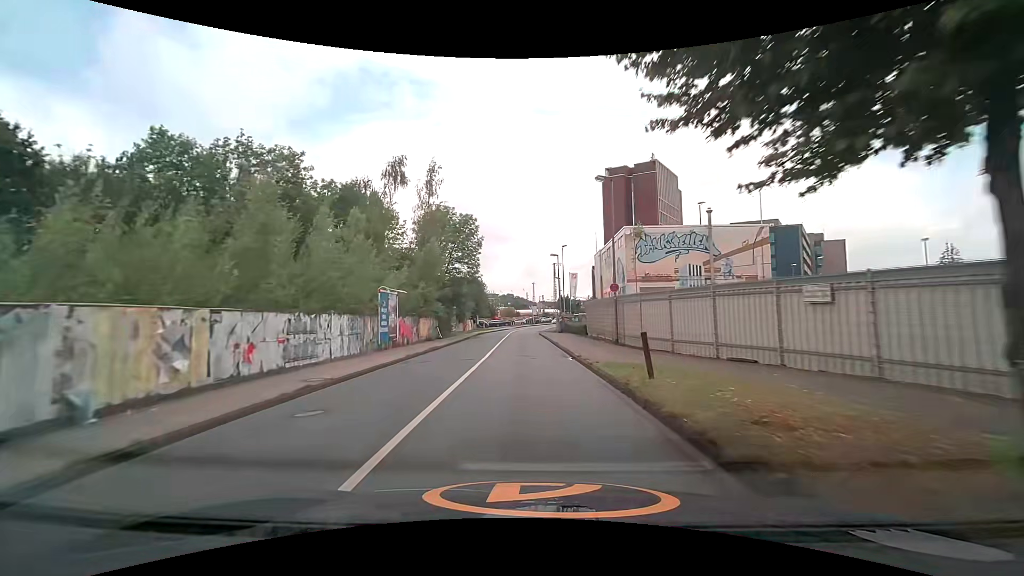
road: unclassified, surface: asphalt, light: Day
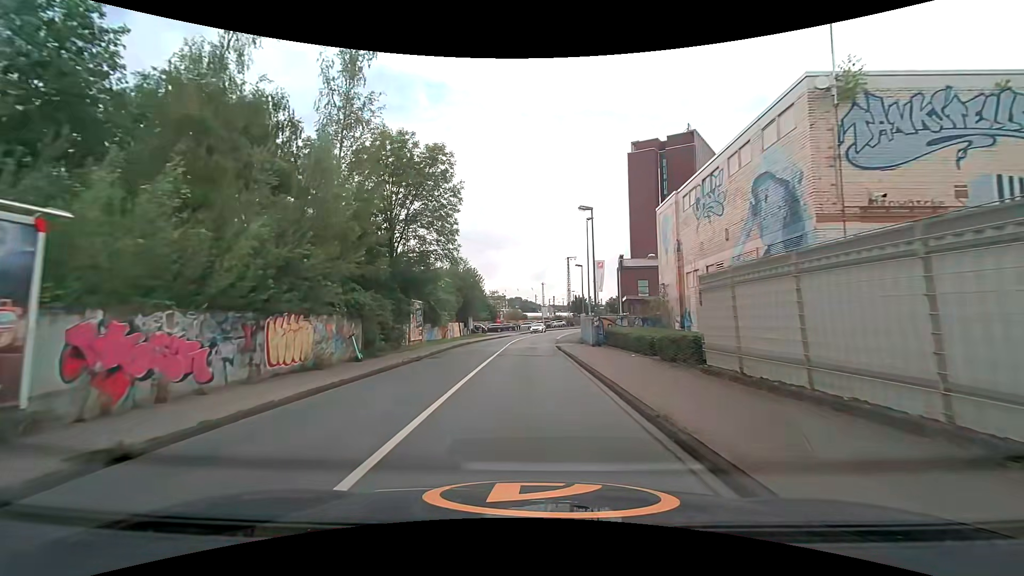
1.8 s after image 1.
(-0.2, +21.6) m; -1°
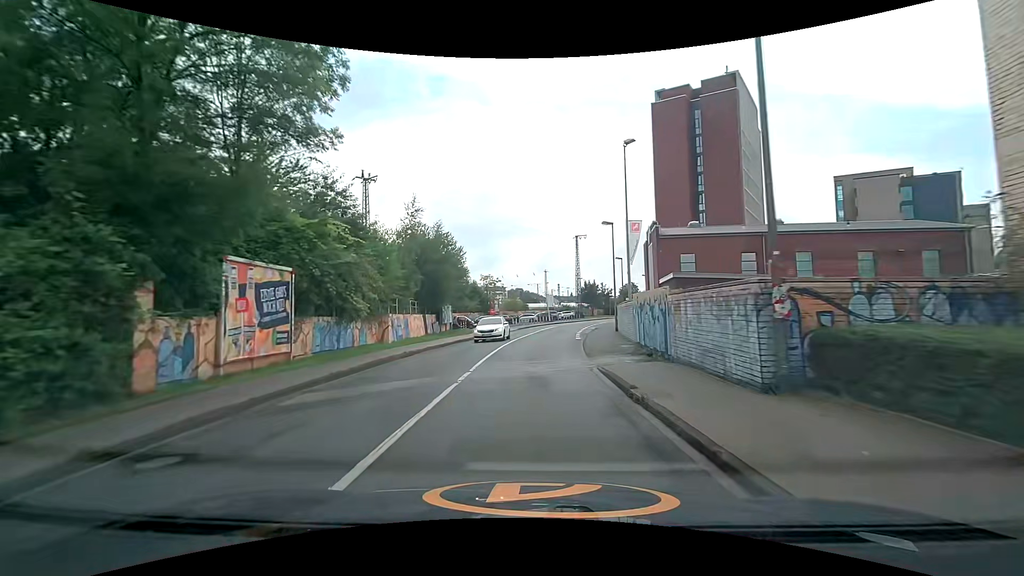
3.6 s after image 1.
(-0.1, +20.0) m; -1°
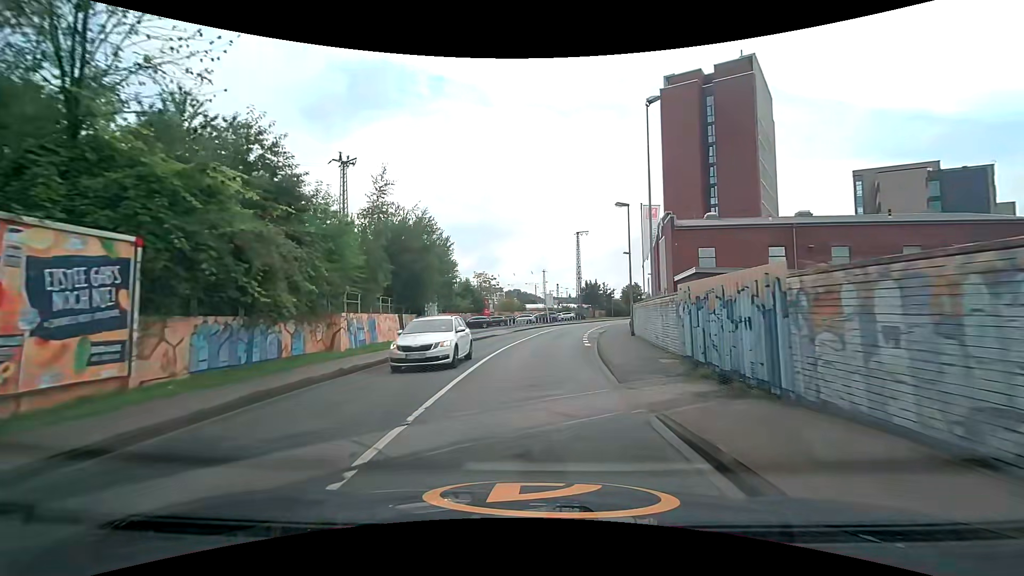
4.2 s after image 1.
(+0.1, +6.4) m; +1°
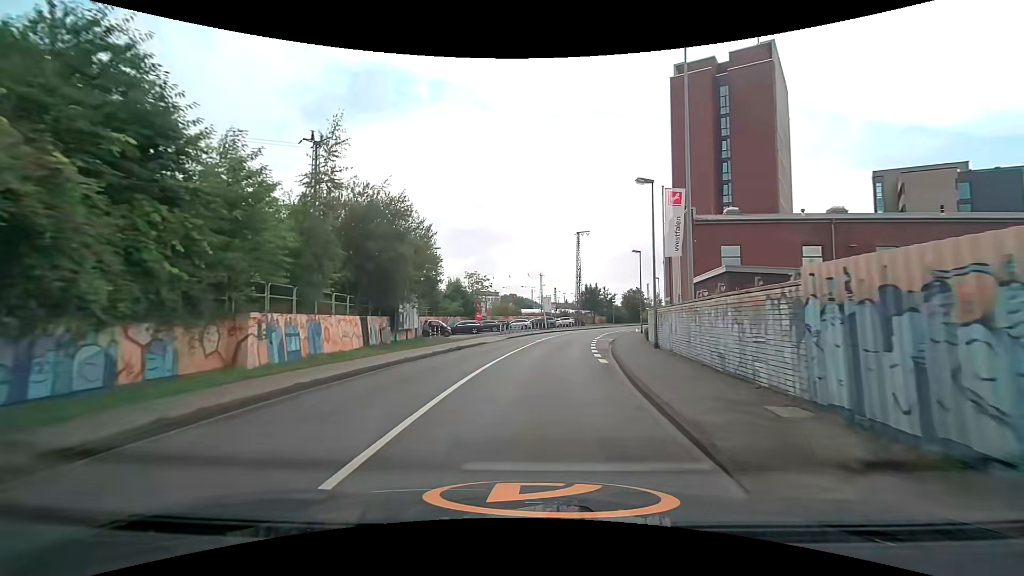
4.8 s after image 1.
(0.0, +6.4) m; 0°
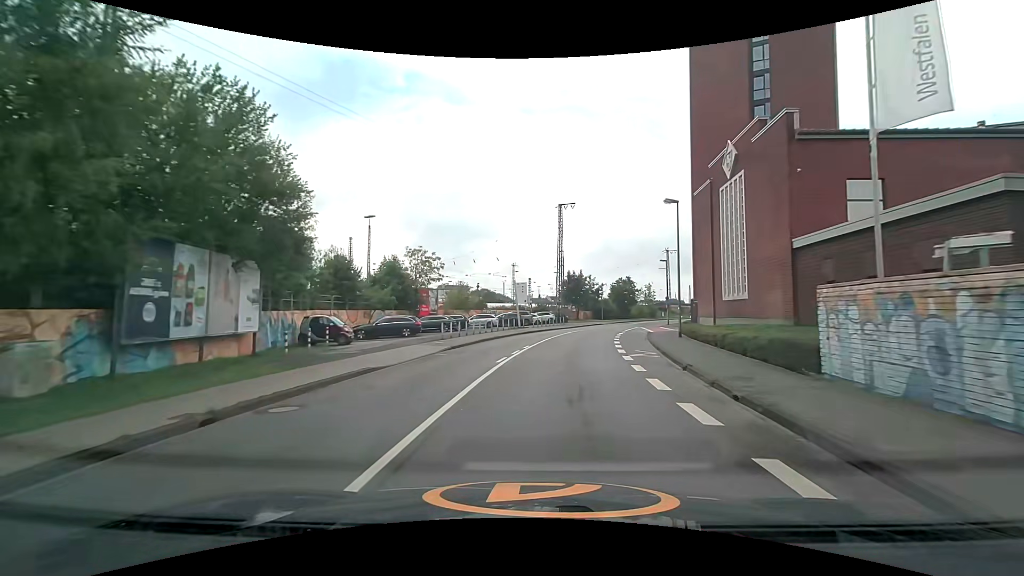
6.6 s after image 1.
(+0.6, +19.5) m; +4°
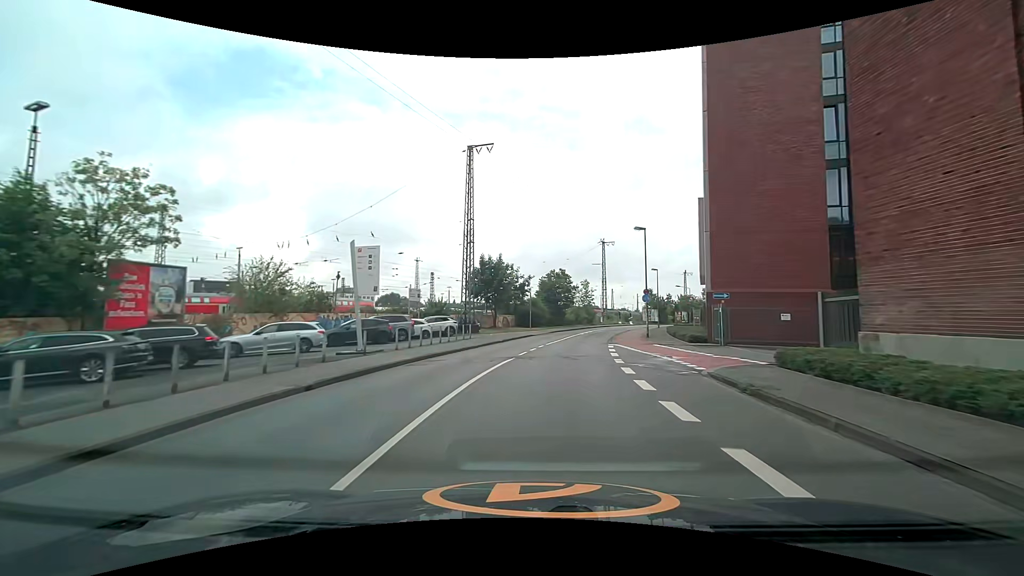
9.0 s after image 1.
(+2.0, +26.9) m; +9°
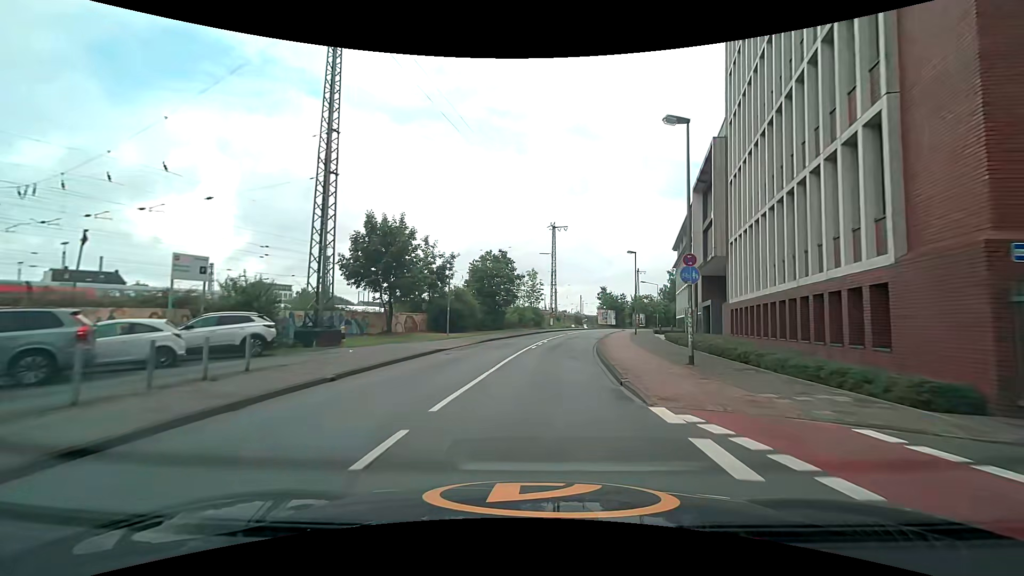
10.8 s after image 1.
(+1.3, +20.6) m; +7°
(0, +10) (+1, +20) (+2, +30) (+4, +40) (+6, +50) (+8, +59) (+11, +69) (+15, +78) (+19, +87) (+25, +95) m
